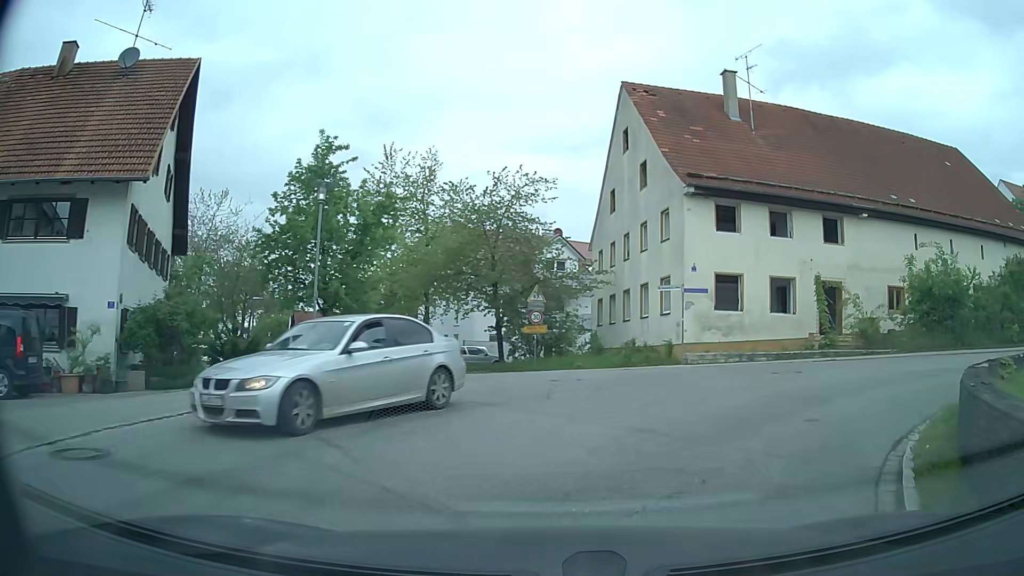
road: tertiary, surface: asphalt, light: Day
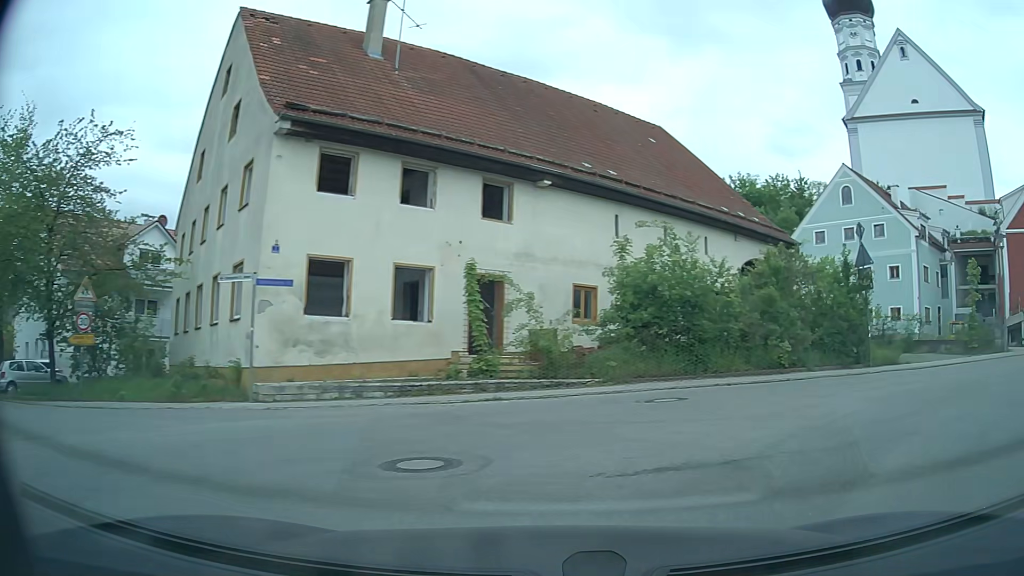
(+2.2, +8.9) m; +32°
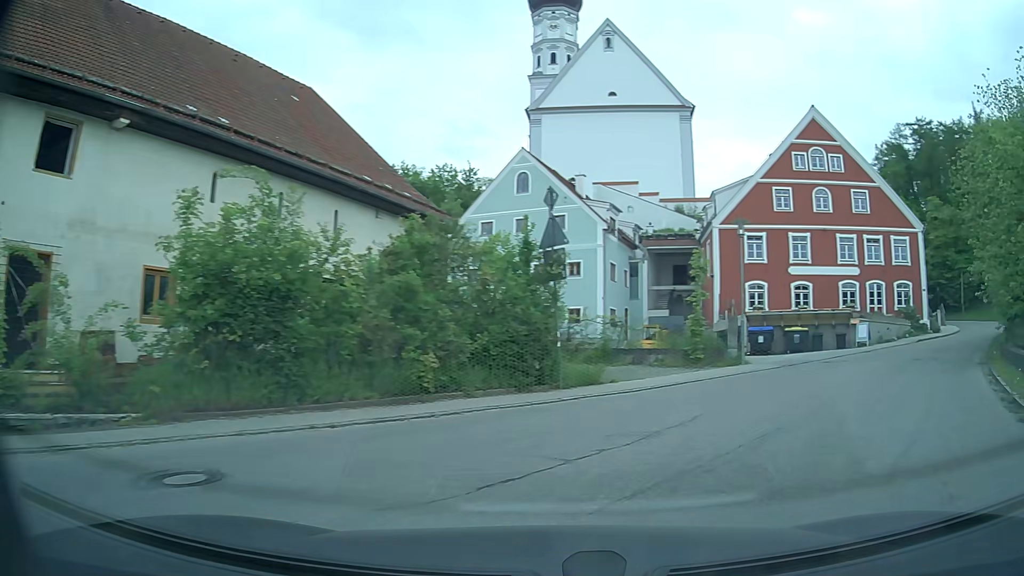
(+1.4, +6.1) m; +27°
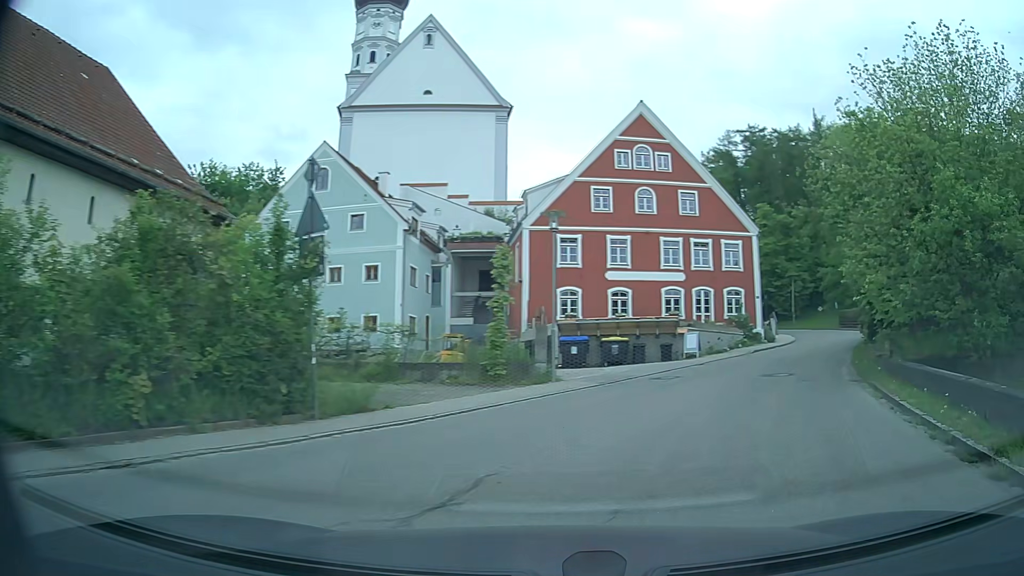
(+0.5, +3.4) m; +17°
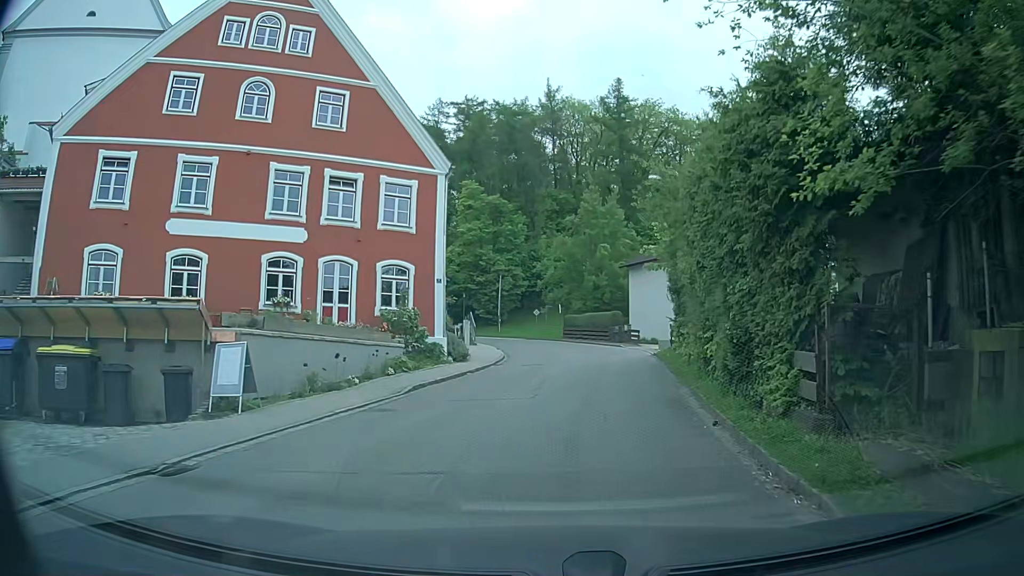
(+6.0, +18.2) m; +25°
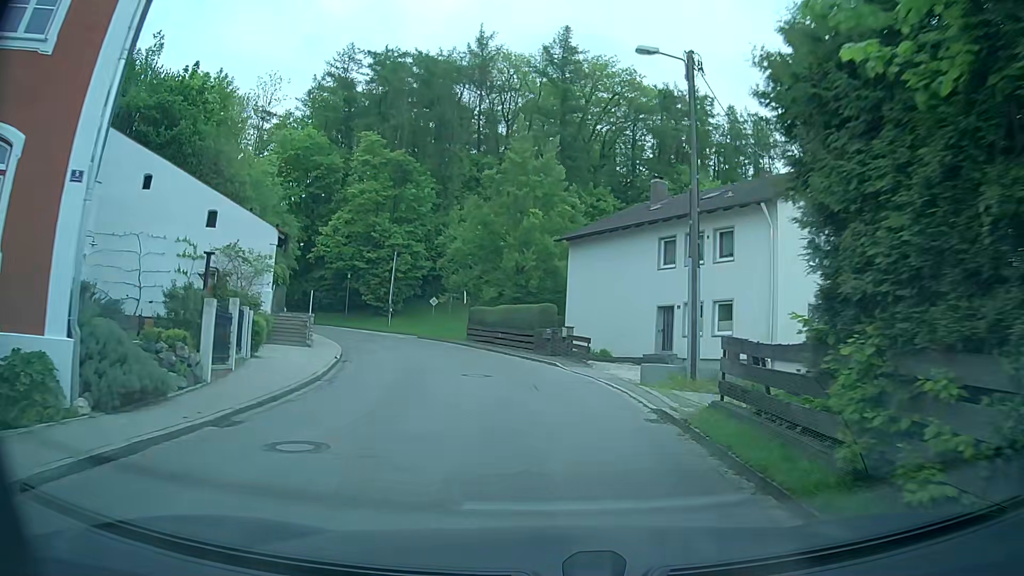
(+1.3, +17.1) m; +7°
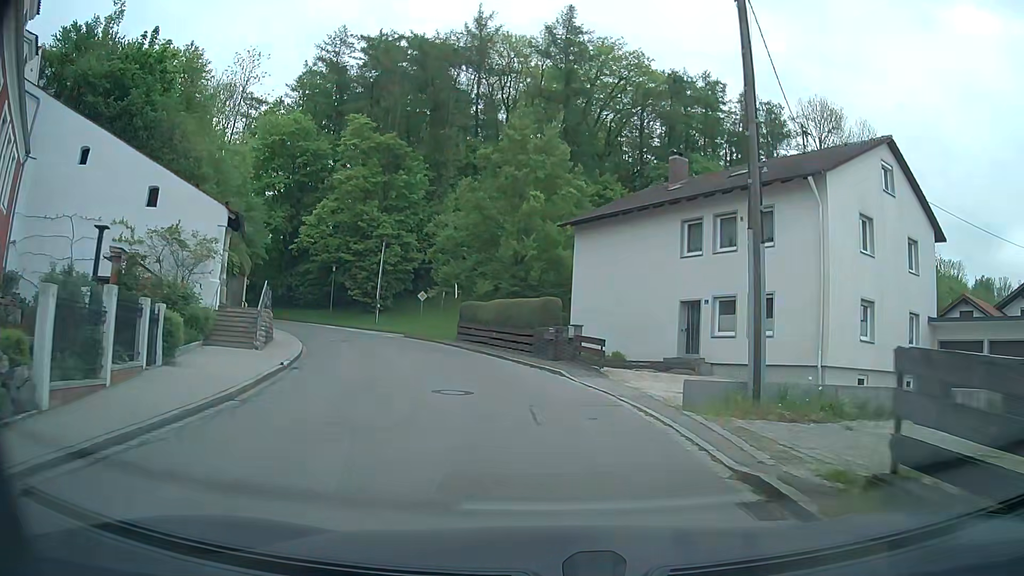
(0.0, +4.8) m; 0°
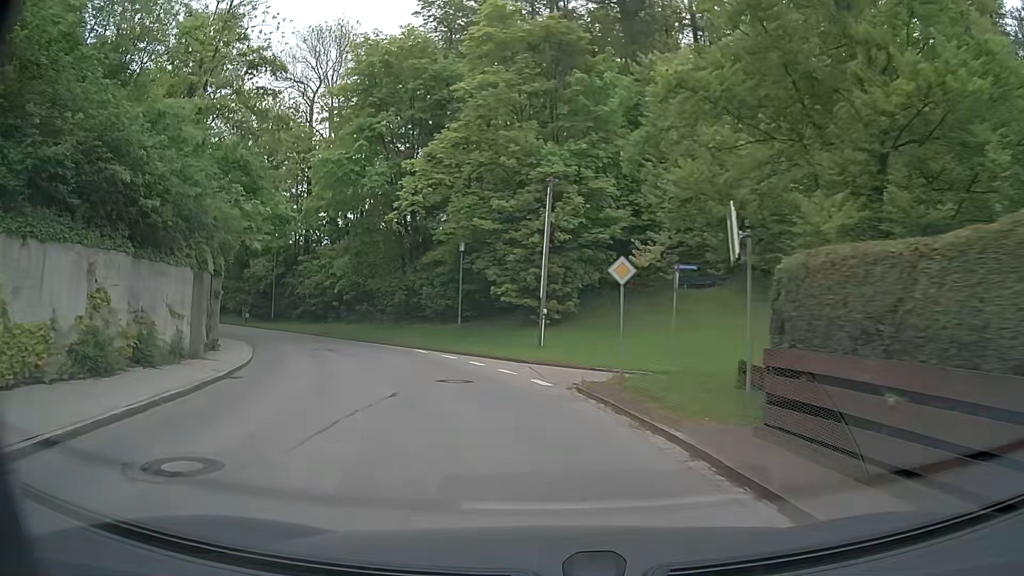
(-3.6, +24.9) m; -18°
(-1, +10) (-3, +20) (-8, +29) (-14, +37) (-20, +44) (-27, +51) (-34, +58) (-41, +66) (-48, +73) (-55, +80) m
